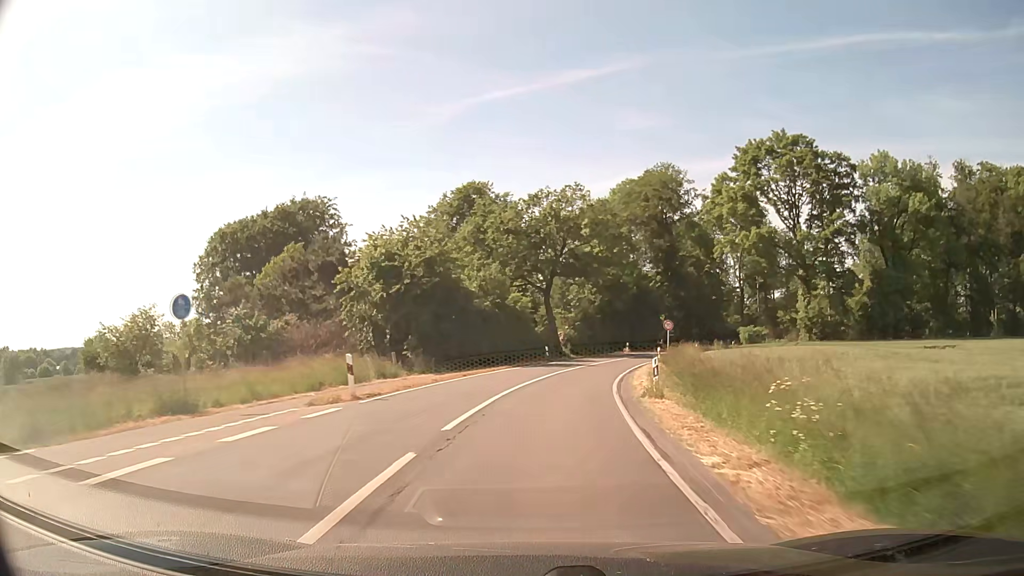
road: secondary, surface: asphalt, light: Day
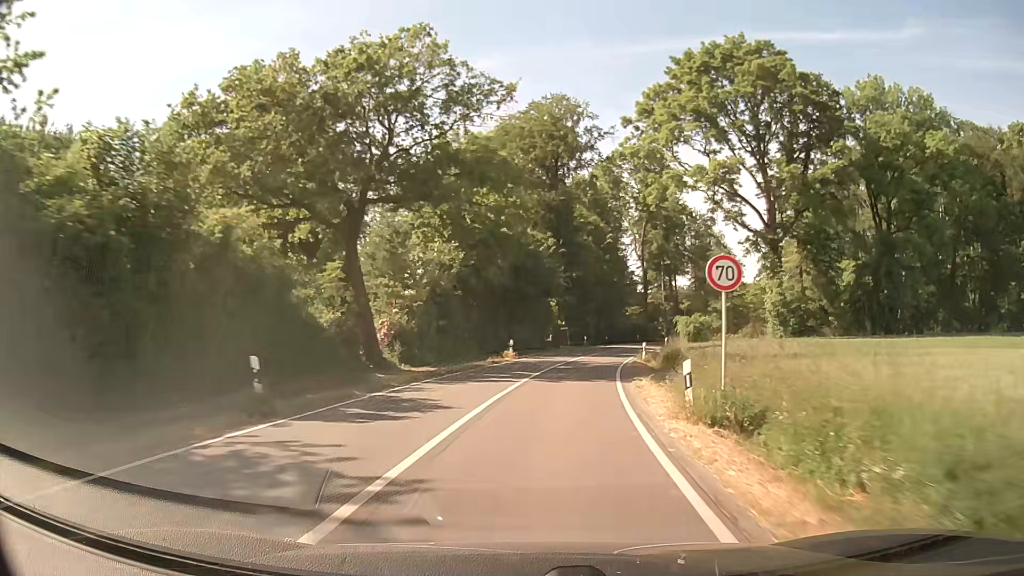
(+3.3, +32.2) m; +11°
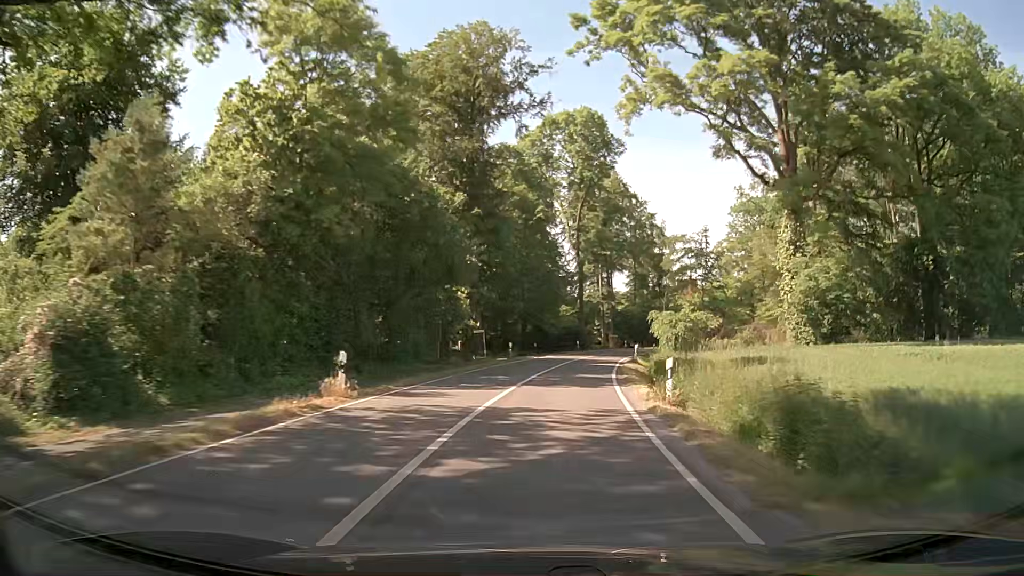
(+1.4, +21.6) m; +7°
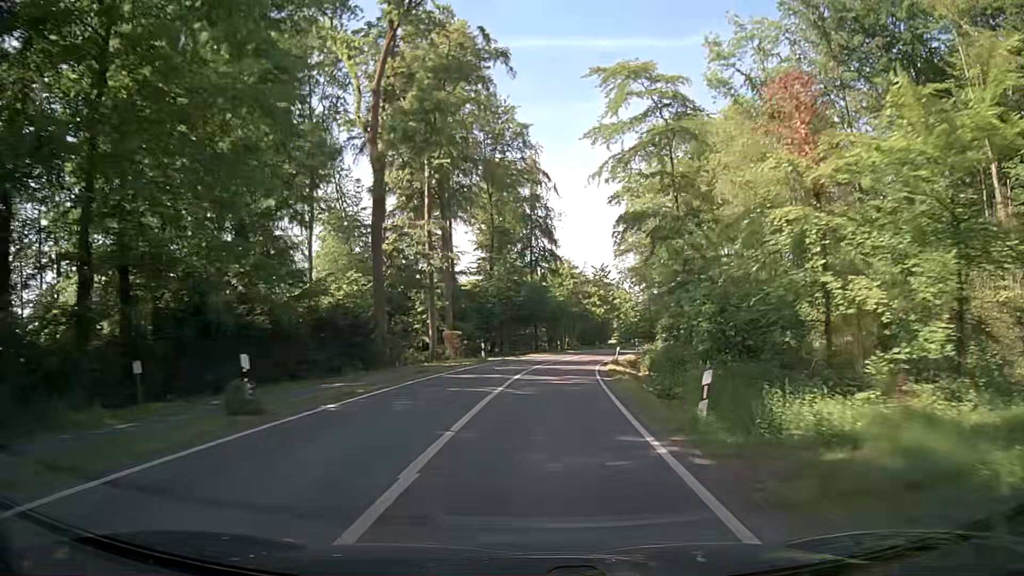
(+6.7, +53.6) m; +13°
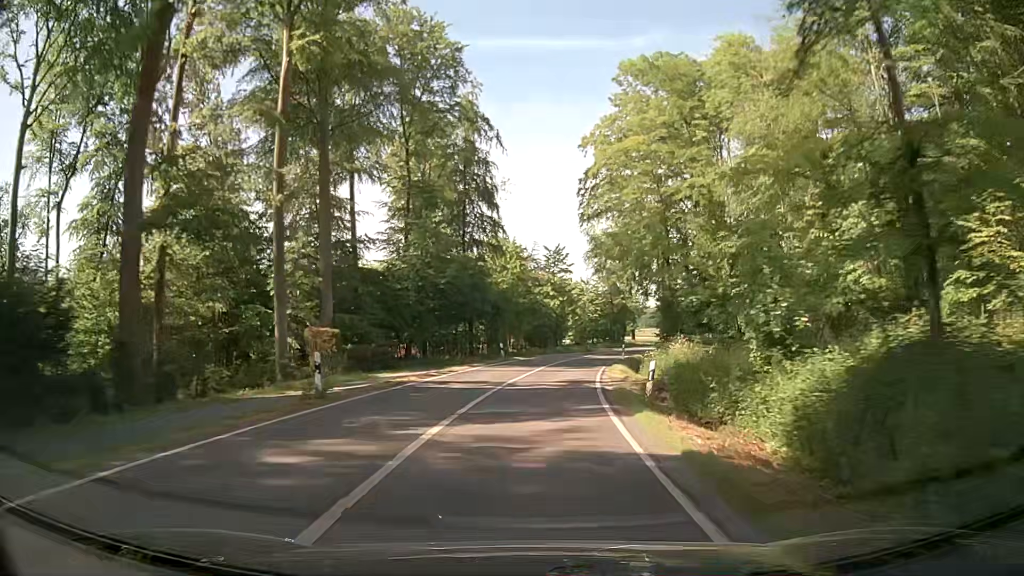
(+1.0, +21.6) m; +5°
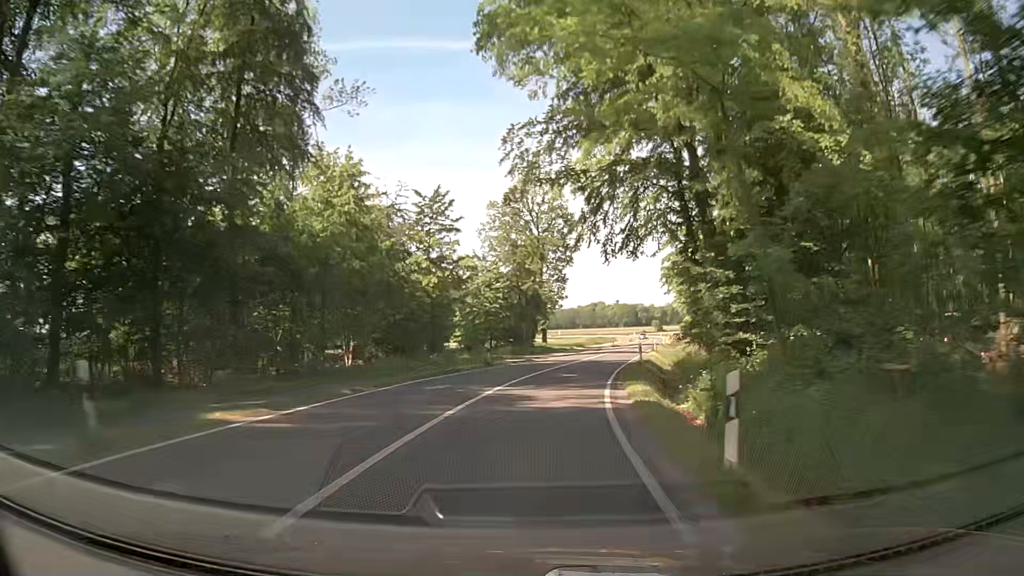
(+2.2, +32.4) m; +9°
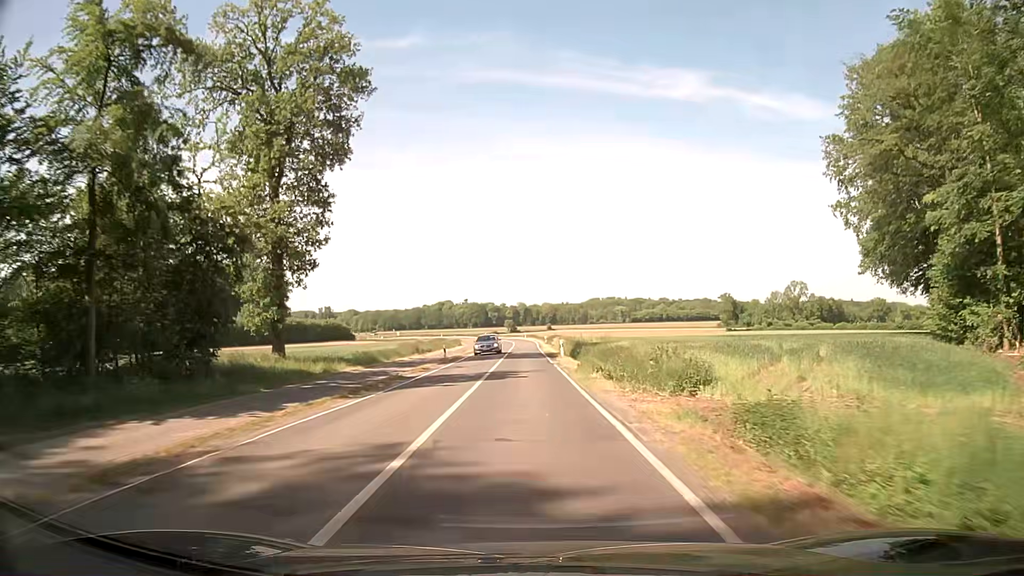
(+7.9, +53.3) m; +14°
